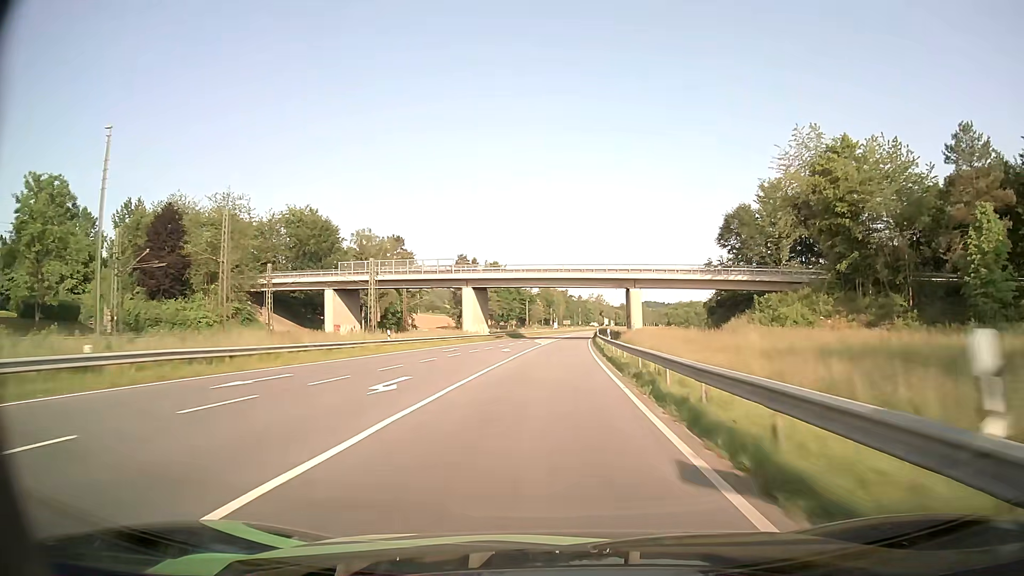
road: primary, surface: asphalt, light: Day
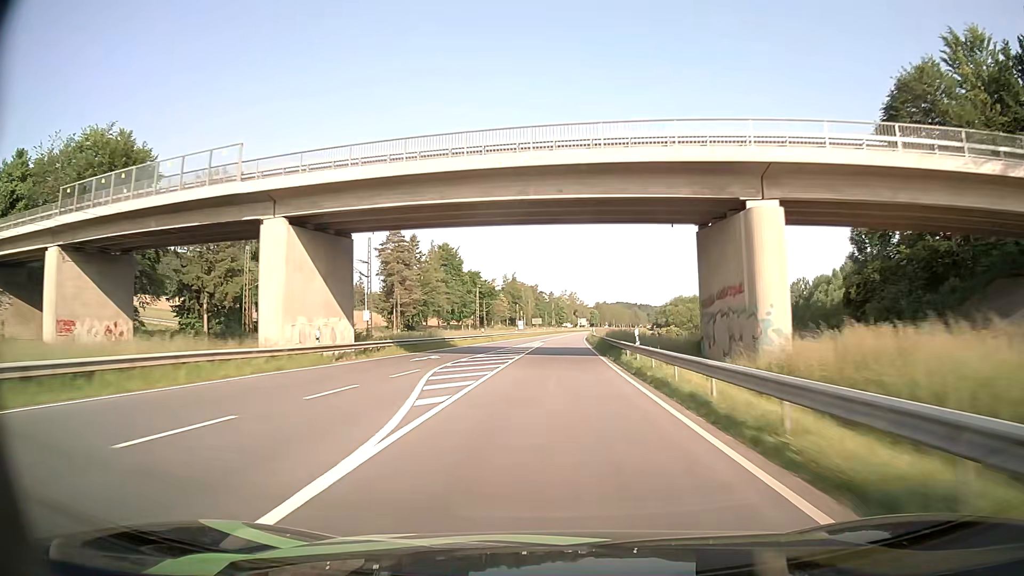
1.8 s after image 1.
(+1.2, +51.3) m; +3°
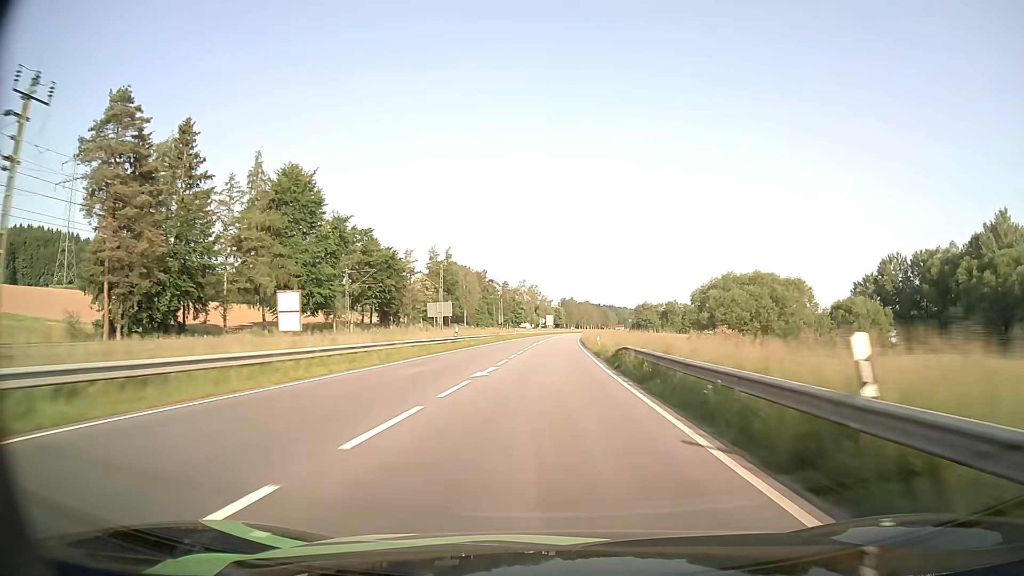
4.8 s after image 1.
(+2.7, +87.1) m; +4°
(0, +10) (0, +20) (0, +30) (0, +40) (+1, +50) (+1, +60) (+1, +70) (+2, +80) (+2, +90) (+3, +100) m
